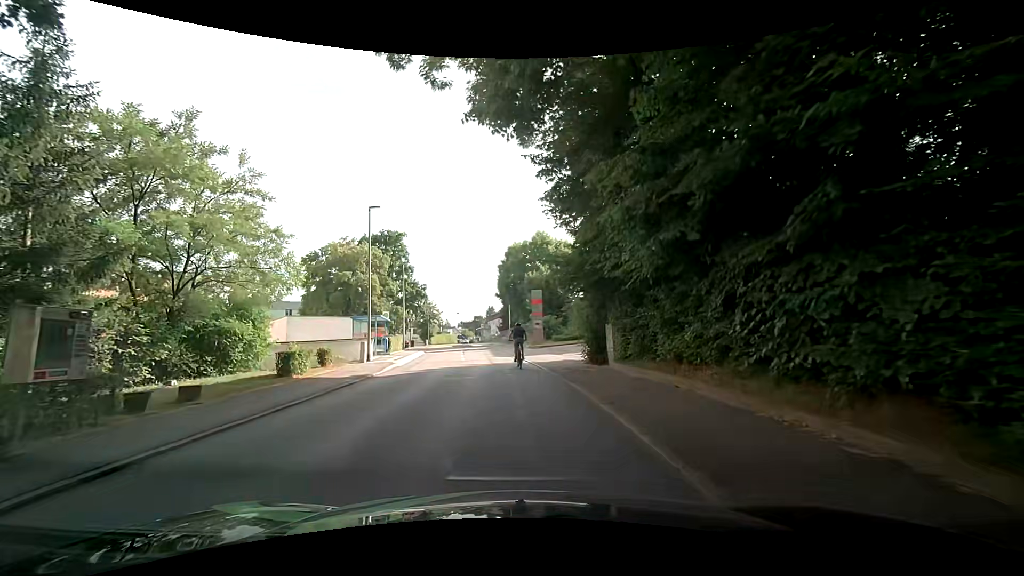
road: residential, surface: asphalt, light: Day
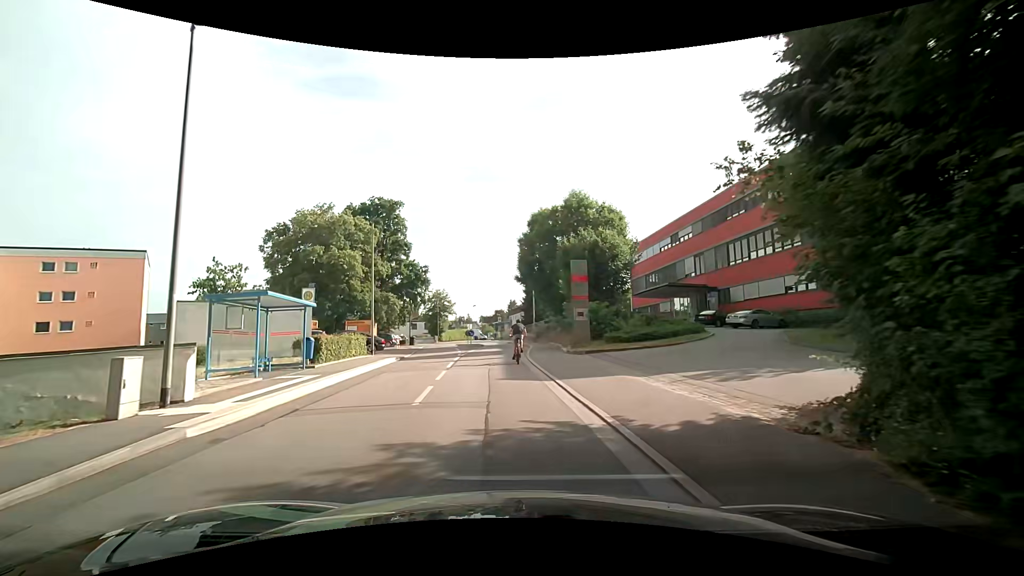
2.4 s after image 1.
(+0.2, +16.2) m; -1°
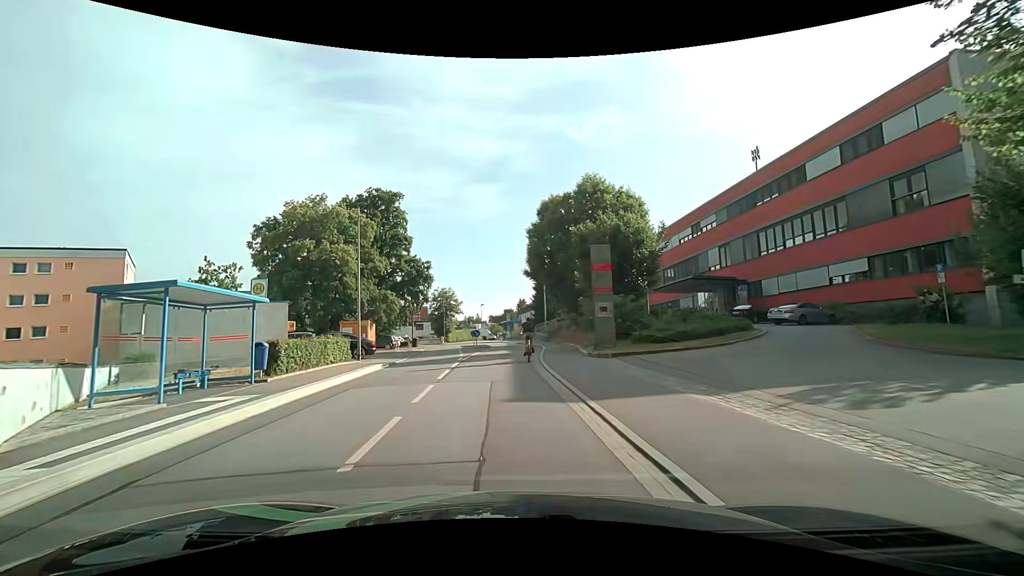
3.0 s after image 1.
(+0.1, +4.3) m; 0°
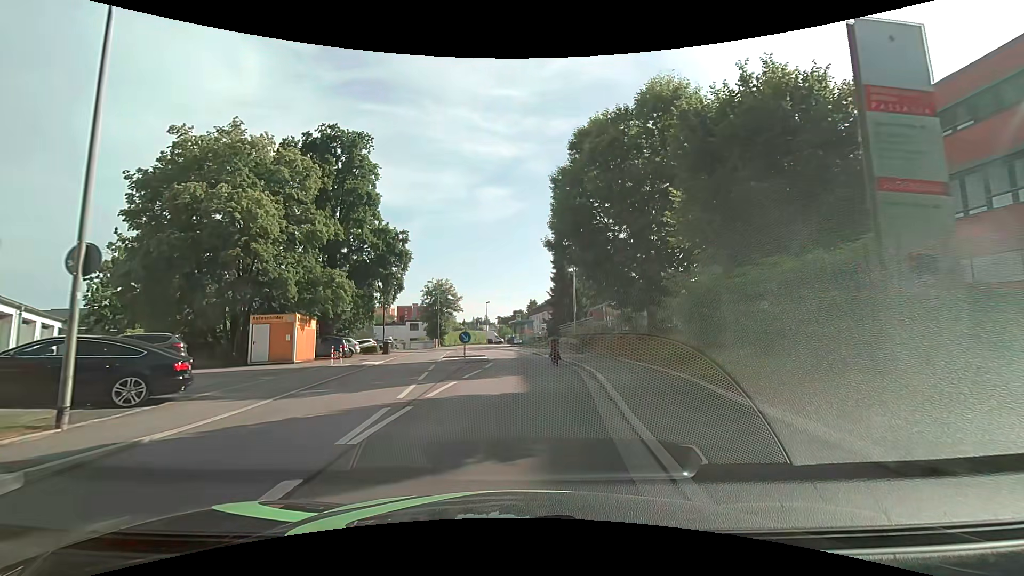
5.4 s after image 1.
(-0.6, +16.8) m; -2°
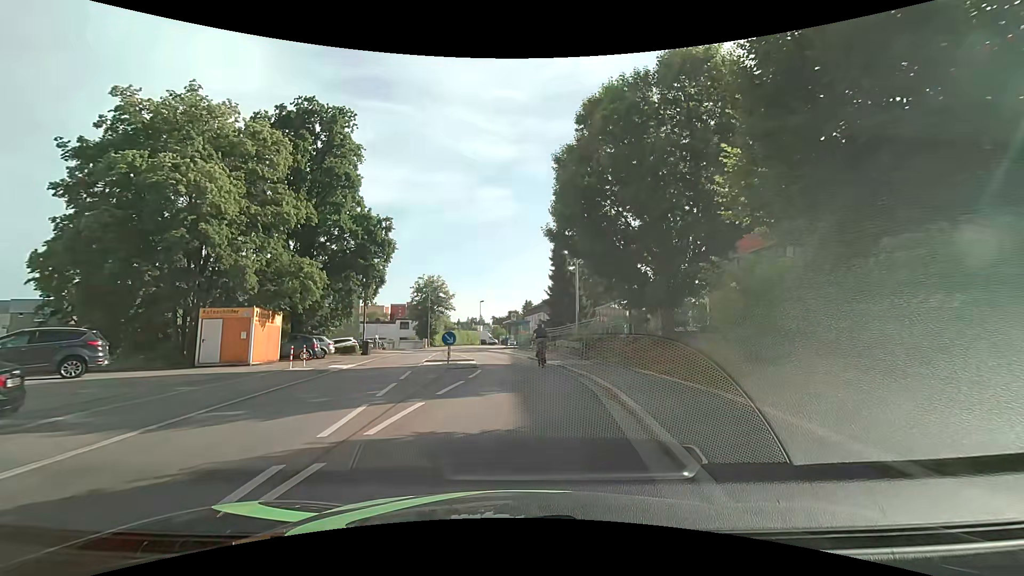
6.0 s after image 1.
(0.0, +3.9) m; 0°
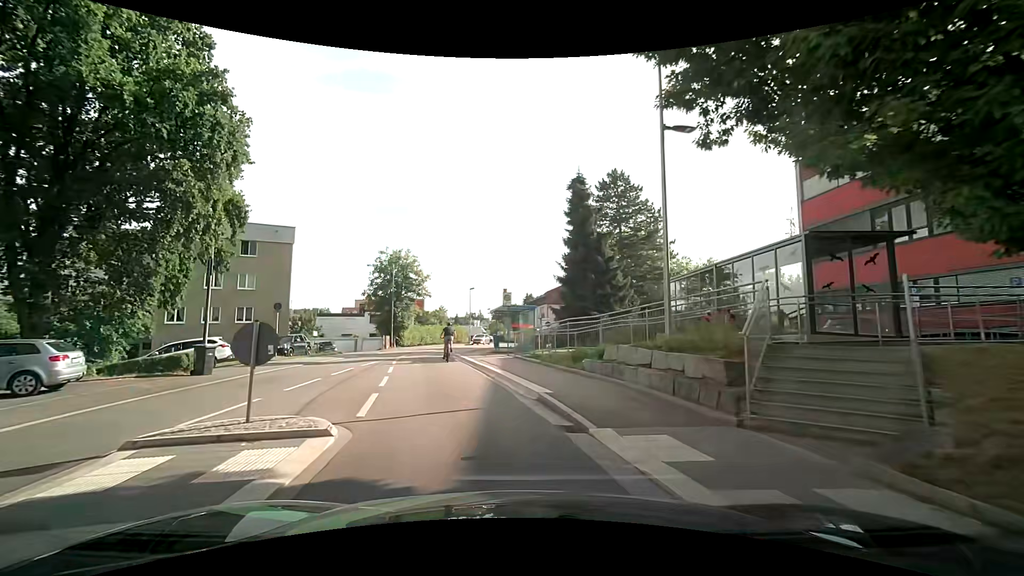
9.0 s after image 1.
(+0.4, +18.5) m; +1°
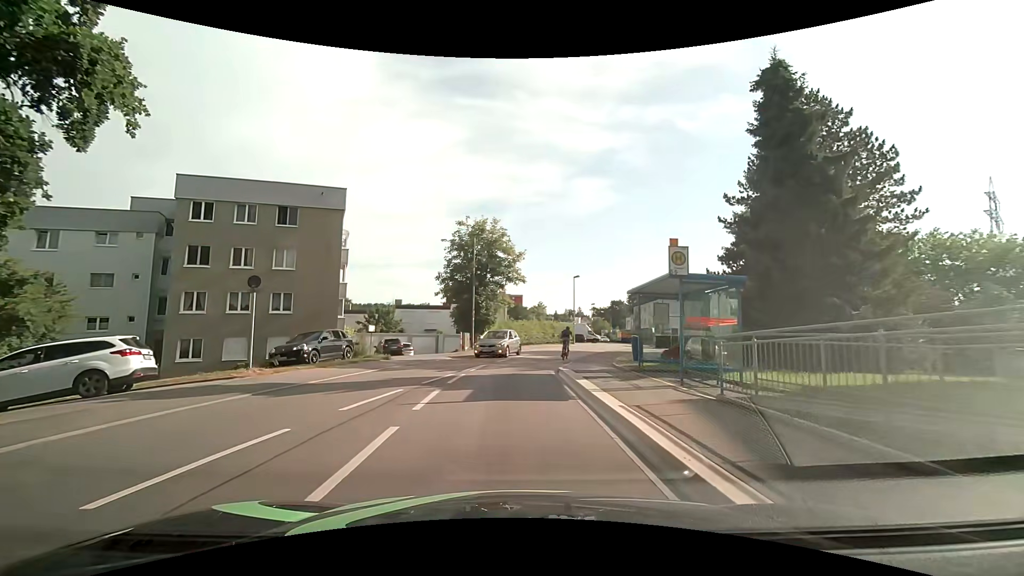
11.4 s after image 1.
(-1.6, +13.2) m; -12°
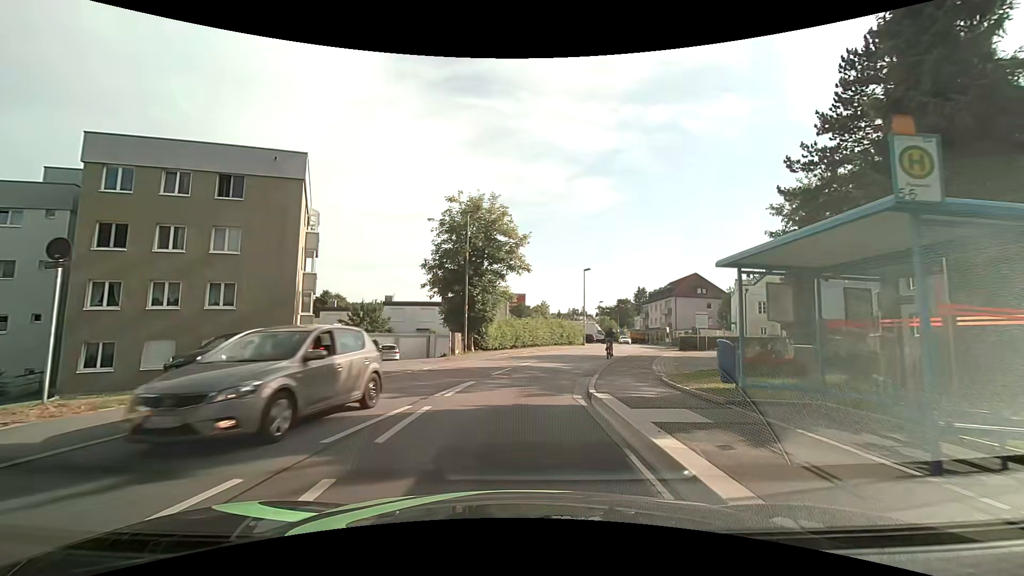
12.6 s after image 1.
(0.0, +6.8) m; 0°
(0, +10) (+2, +20) (+4, +29) (+8, +39) (+11, +48) (+15, +58) (+18, +67) (+20, +77) (+22, +87) (+23, +97) m
